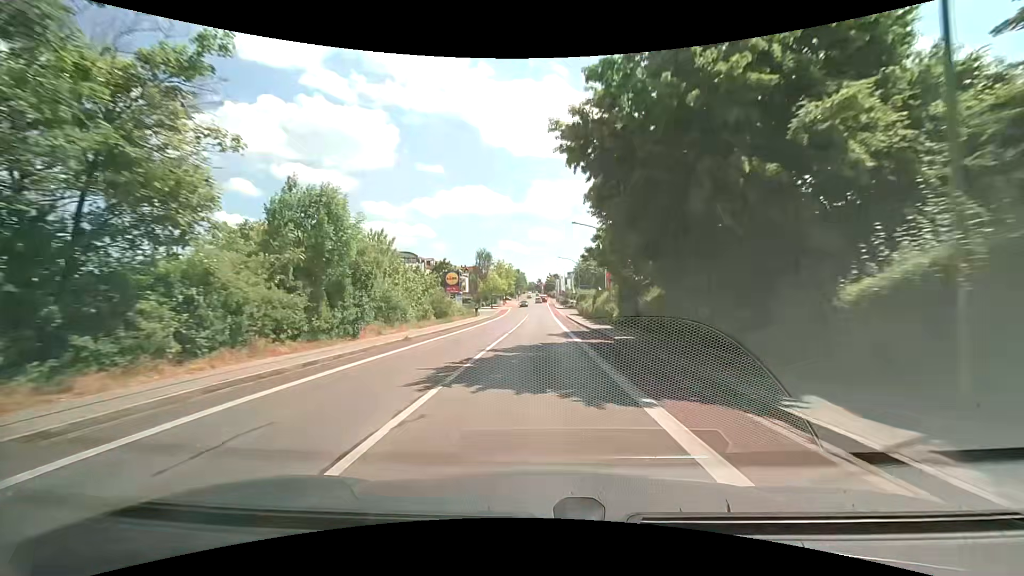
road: tertiary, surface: asphalt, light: Day
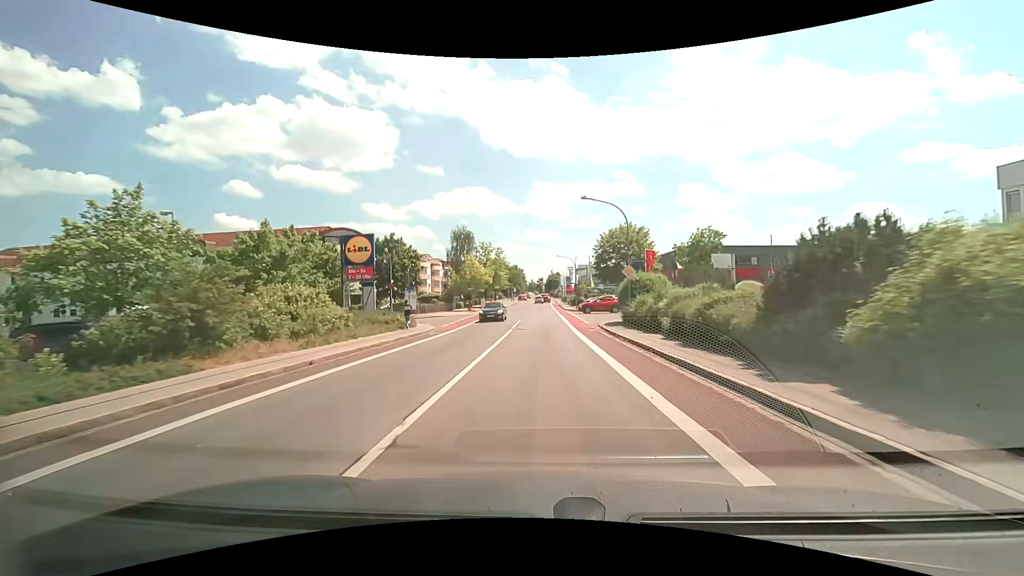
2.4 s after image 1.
(+0.2, +34.1) m; 0°
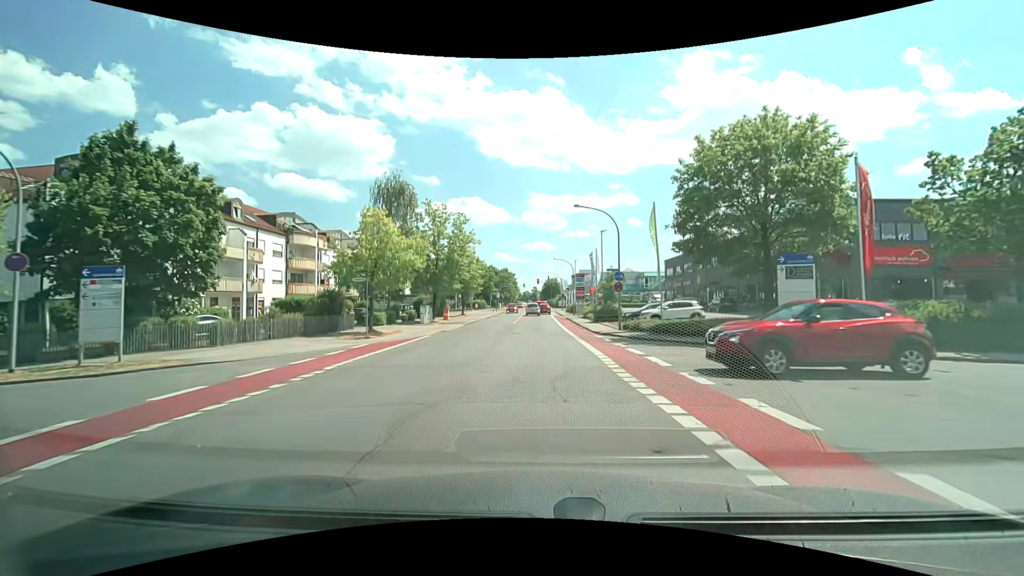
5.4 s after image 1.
(+0.1, +39.0) m; +1°
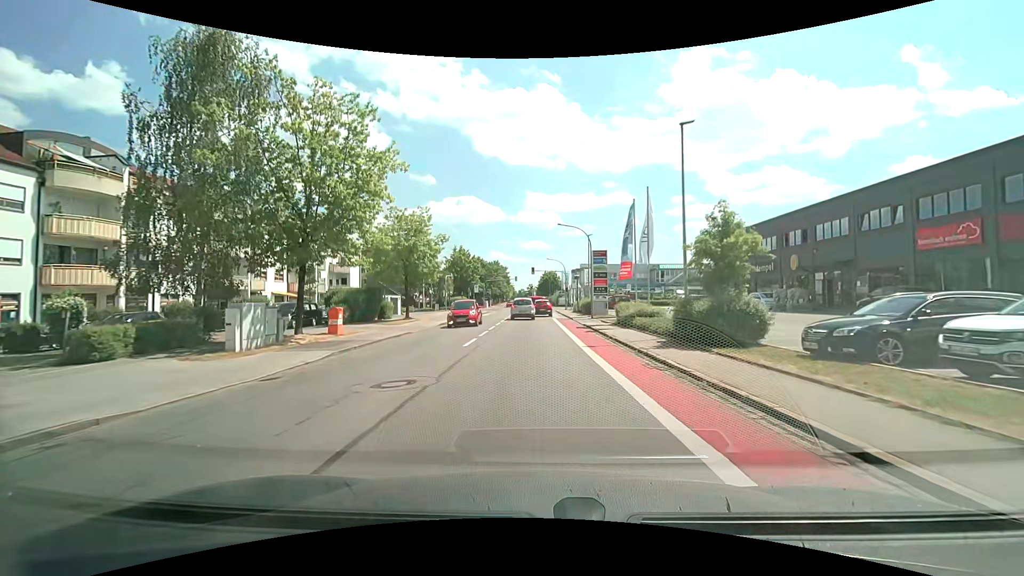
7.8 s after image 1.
(+0.1, +25.6) m; +1°
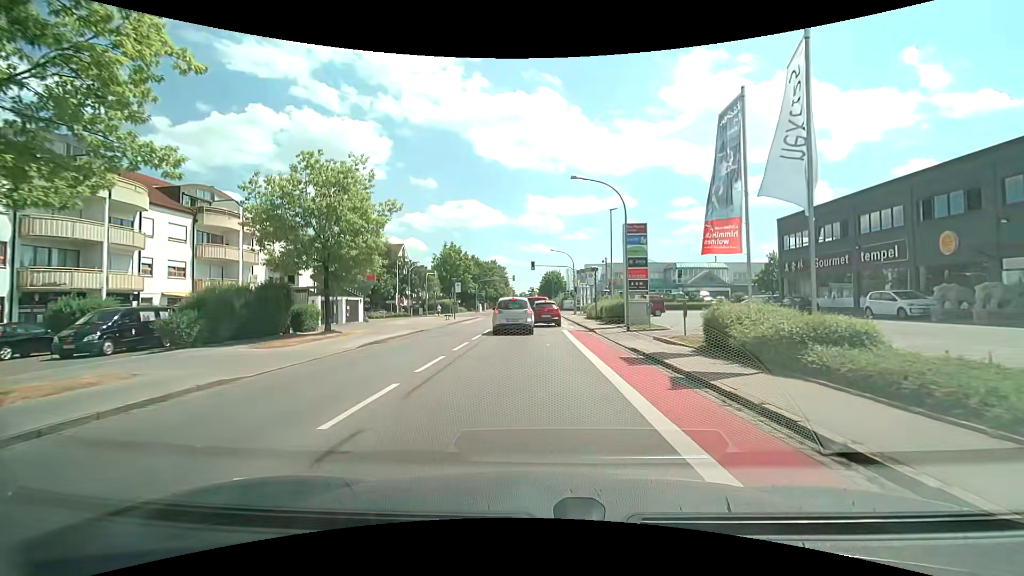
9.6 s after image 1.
(0.0, +14.8) m; 0°
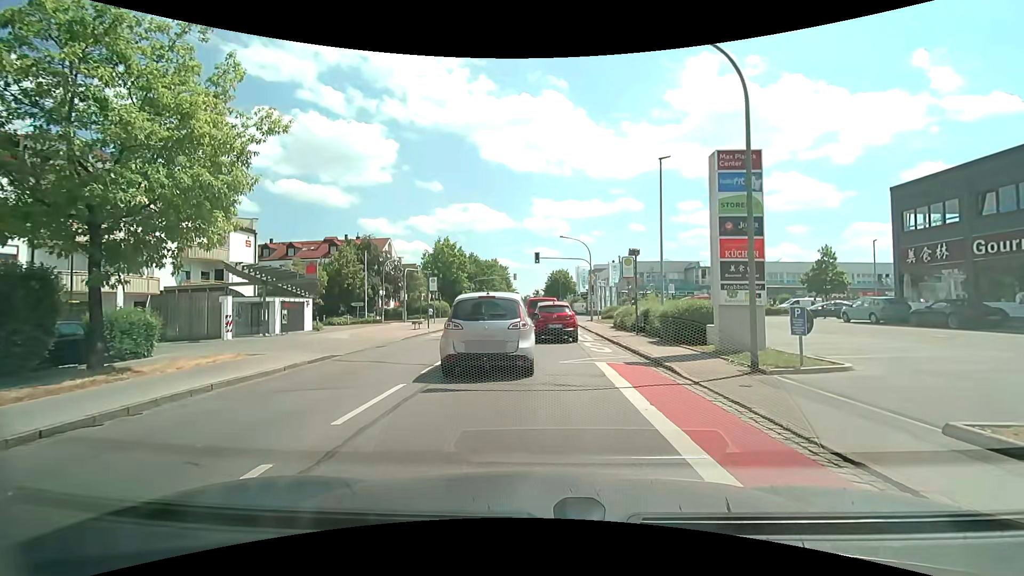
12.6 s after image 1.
(-0.1, +12.5) m; 0°
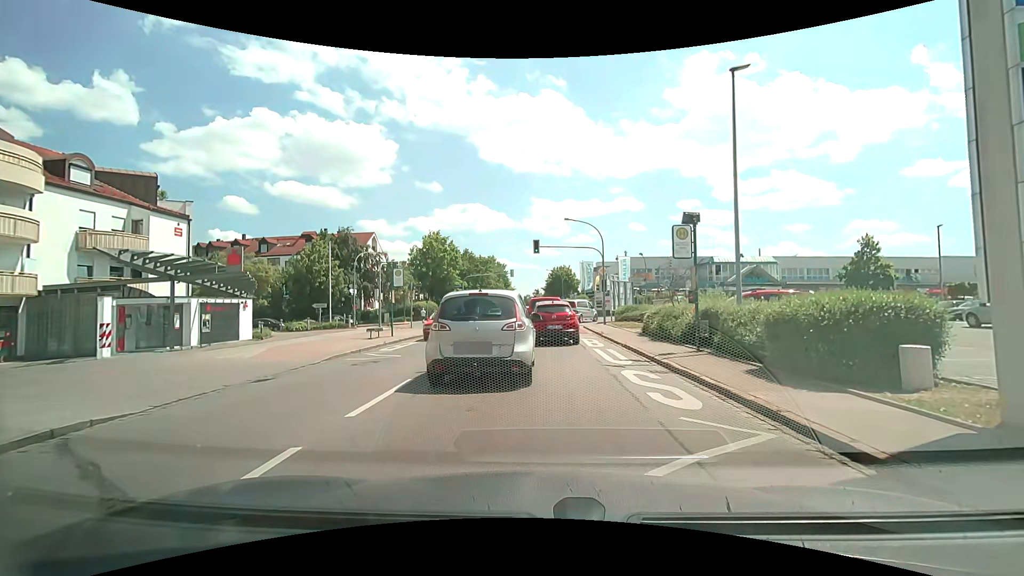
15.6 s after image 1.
(-0.1, +8.7) m; 0°
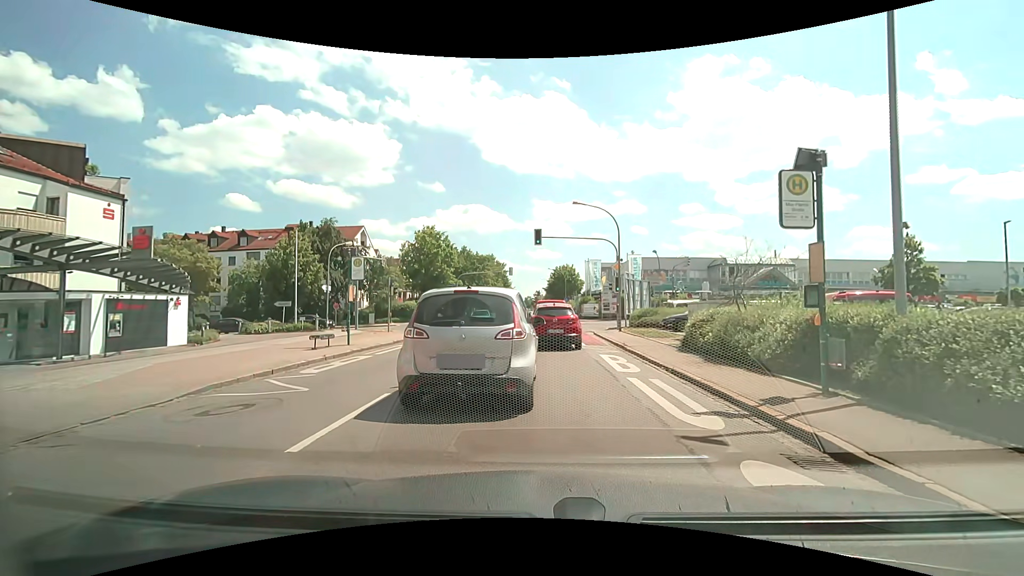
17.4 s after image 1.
(0.0, +6.0) m; 0°
(0, +10) (0, +20) (0, +30) (0, +40) (0, +50) (0, +60) (-1, +70) (-1, +80) (-1, +90) (-1, +100) m
